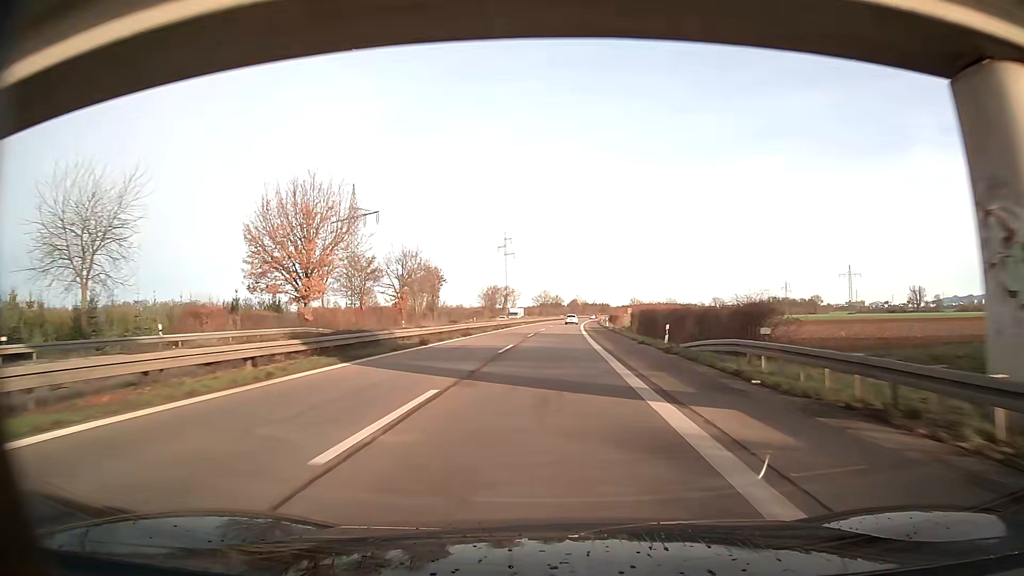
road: trunk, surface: asphalt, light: Day
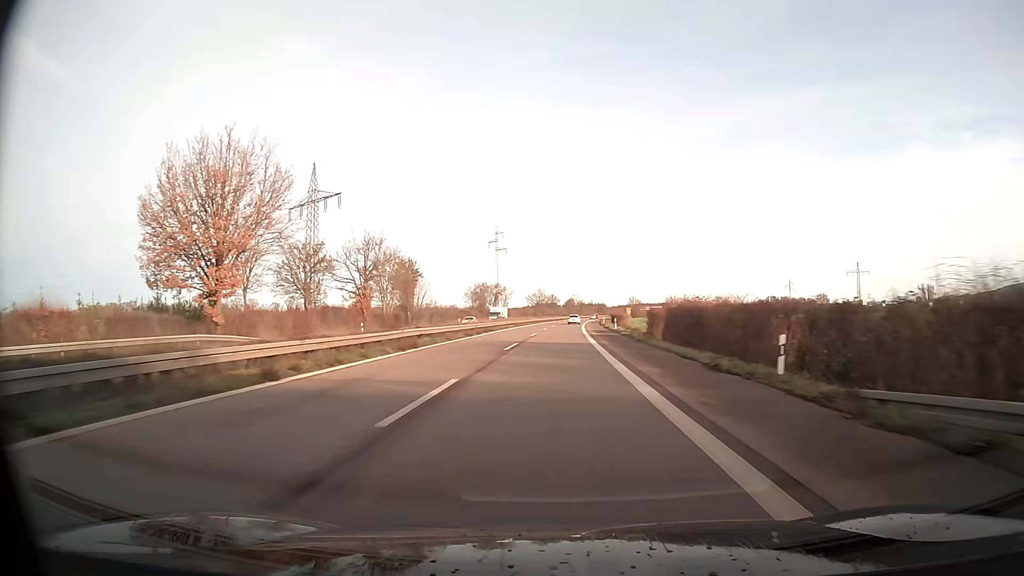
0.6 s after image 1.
(0.0, +16.1) m; 0°
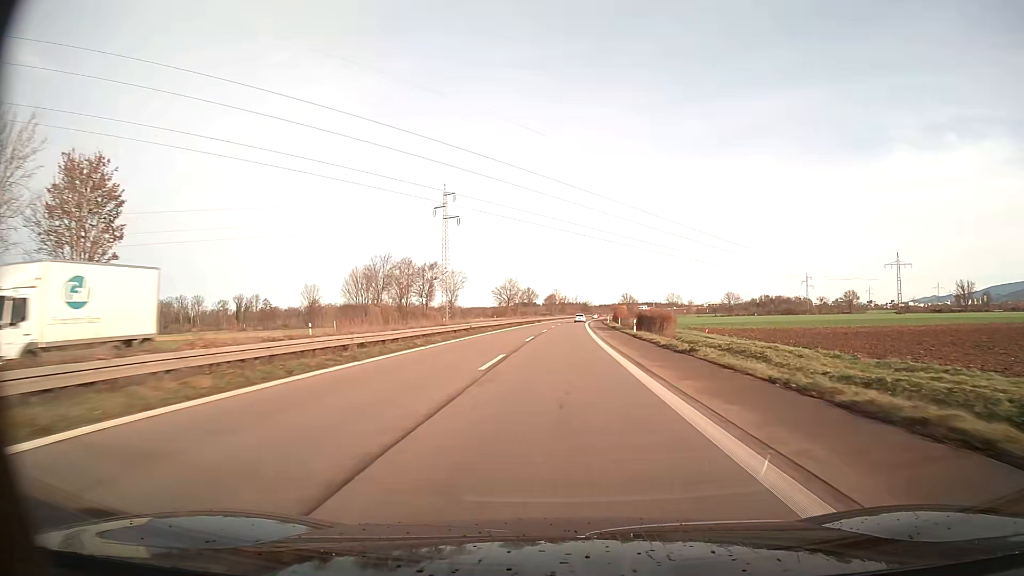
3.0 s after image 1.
(+1.2, +64.3) m; +2°
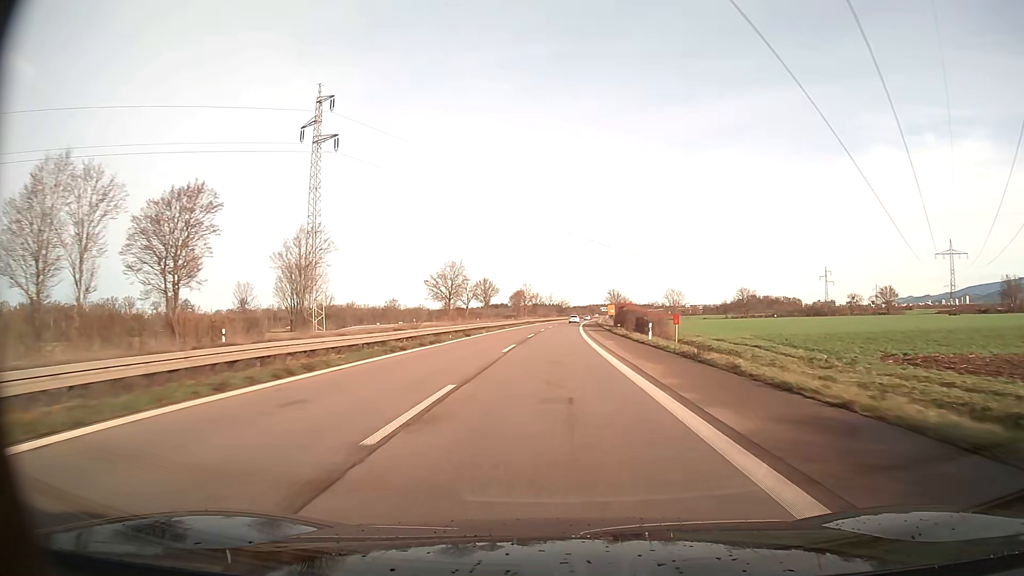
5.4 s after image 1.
(+1.2, +63.7) m; +2°
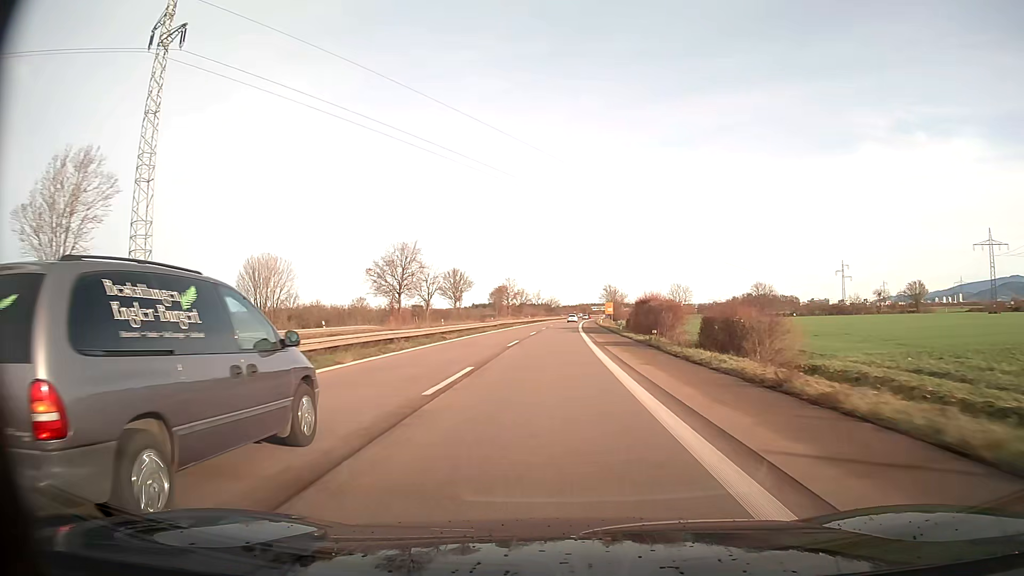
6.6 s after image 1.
(+0.3, +31.8) m; +1°
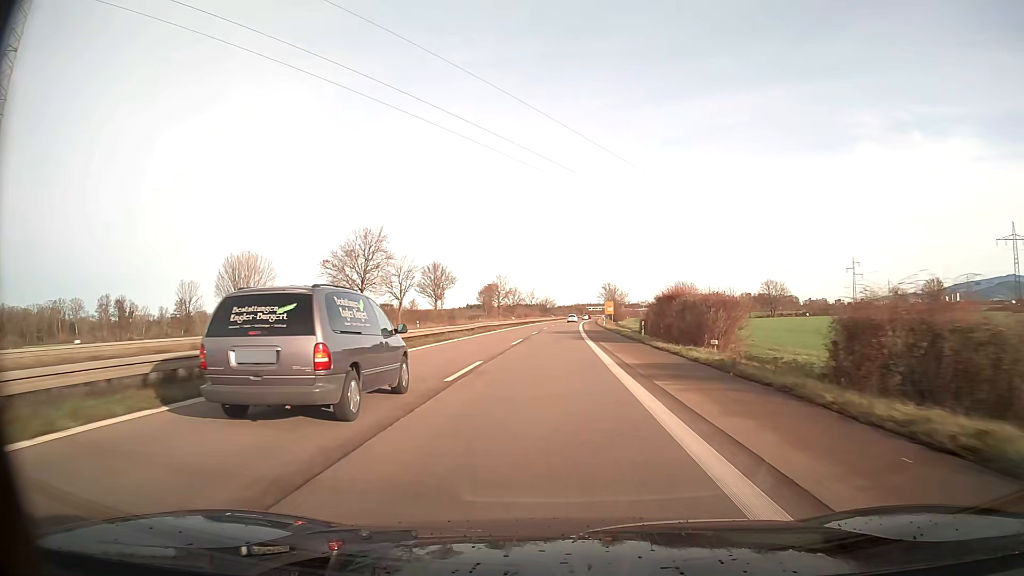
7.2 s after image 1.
(0.0, +15.9) m; 0°
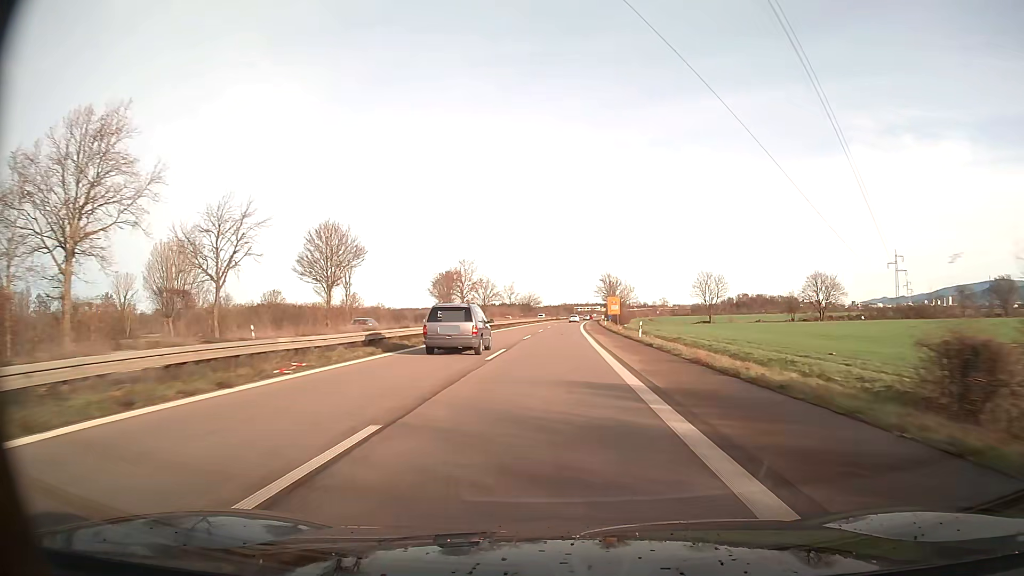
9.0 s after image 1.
(+0.5, +47.7) m; +1°
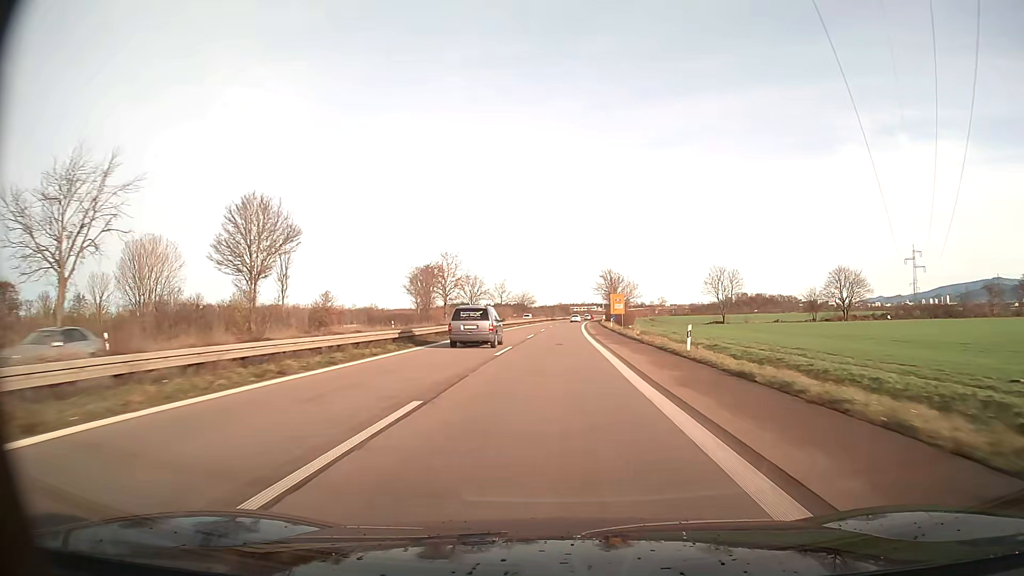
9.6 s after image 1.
(0.0, +15.9) m; 0°
